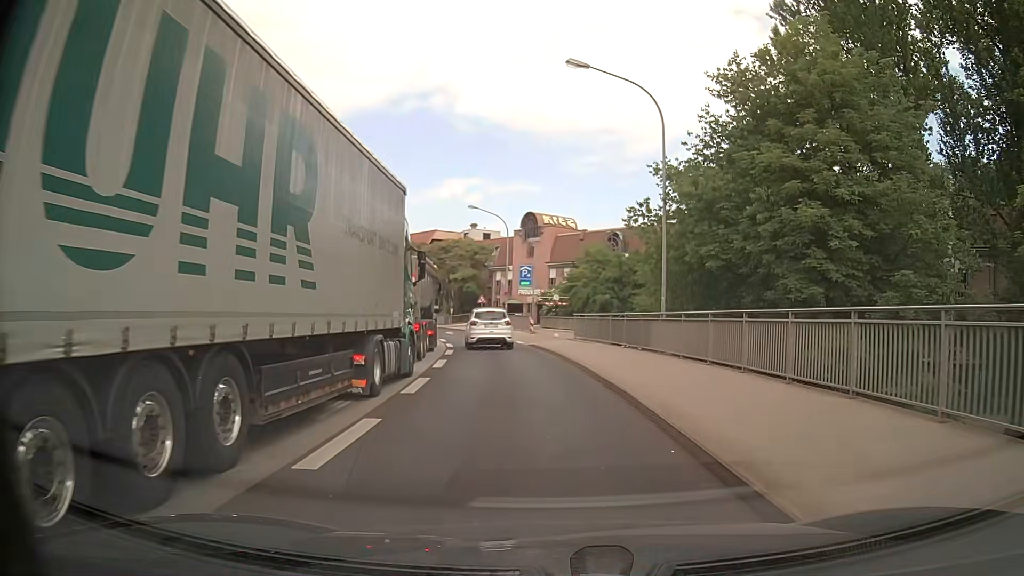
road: primary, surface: asphalt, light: Day
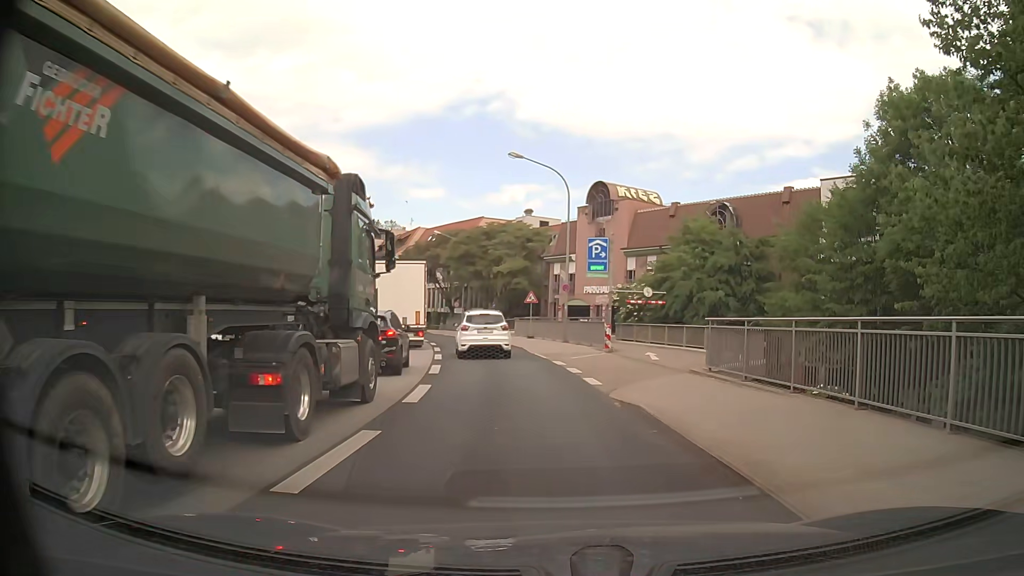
(-1.0, +18.8) m; -6°
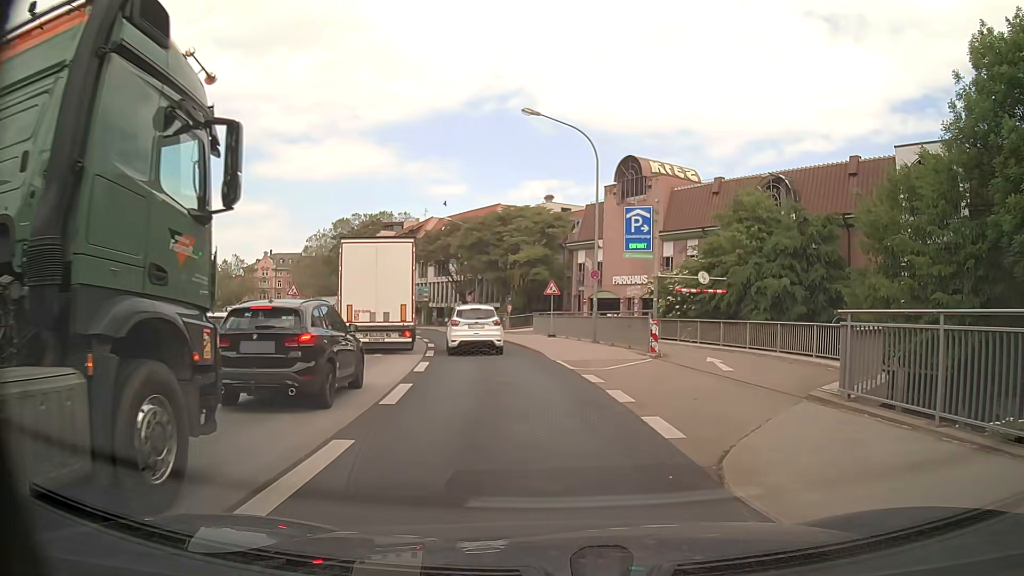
(-0.1, +7.0) m; -1°
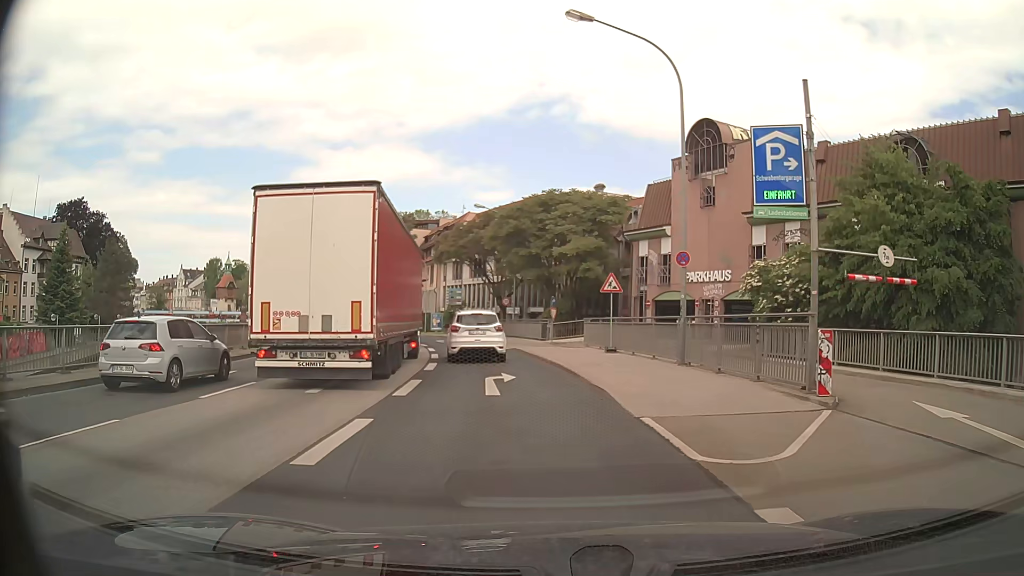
(-0.5, +10.2) m; -5°
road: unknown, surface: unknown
